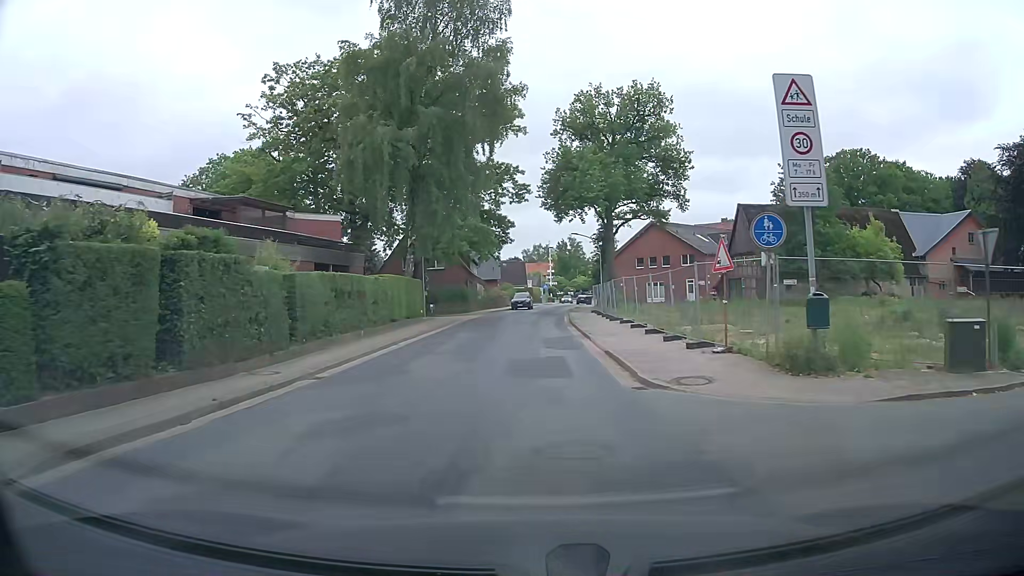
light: Day
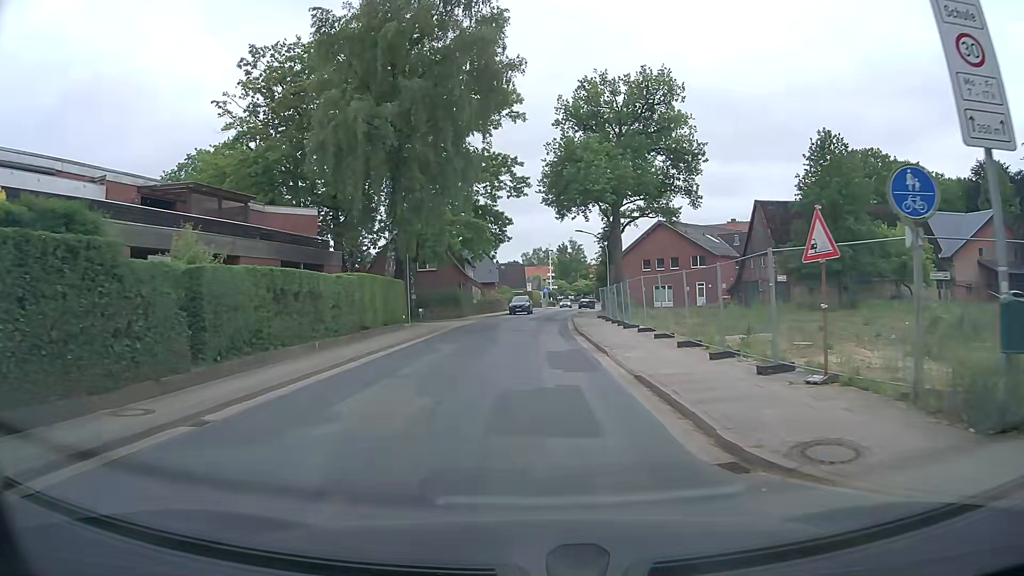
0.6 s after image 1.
(0.0, +5.1) m; -1°
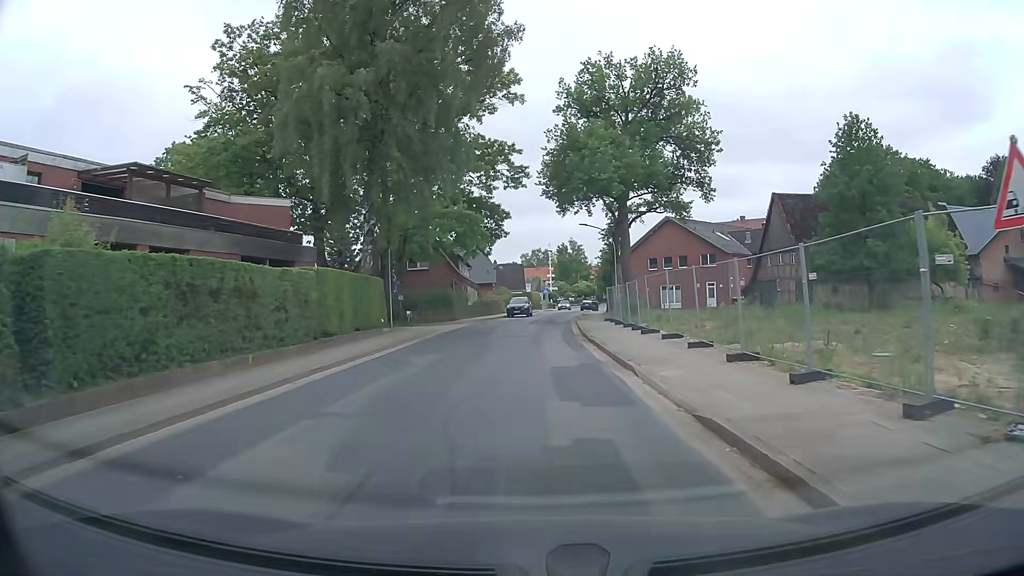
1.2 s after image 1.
(0.0, +4.6) m; +1°
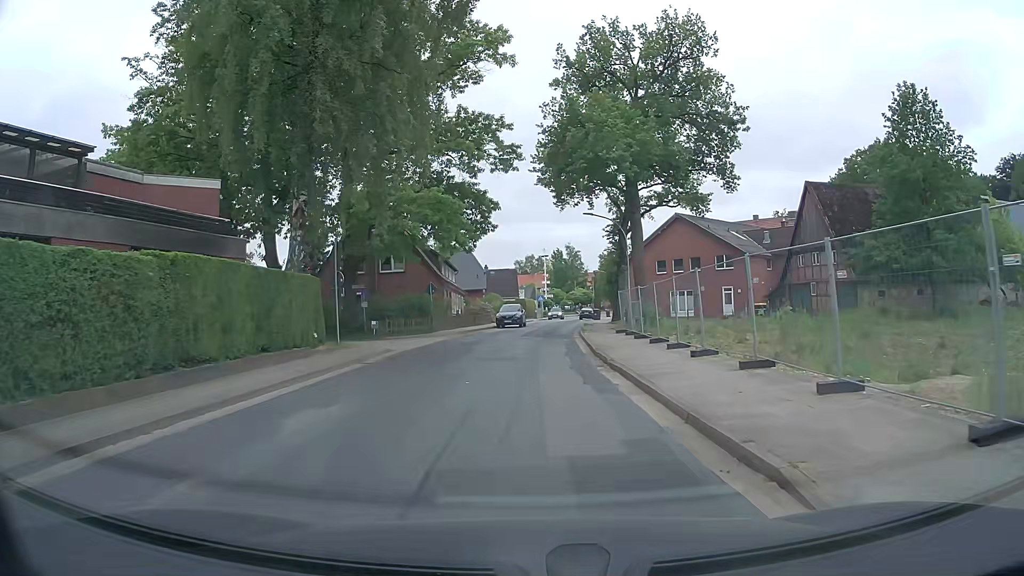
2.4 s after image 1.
(-0.1, +8.2) m; -1°
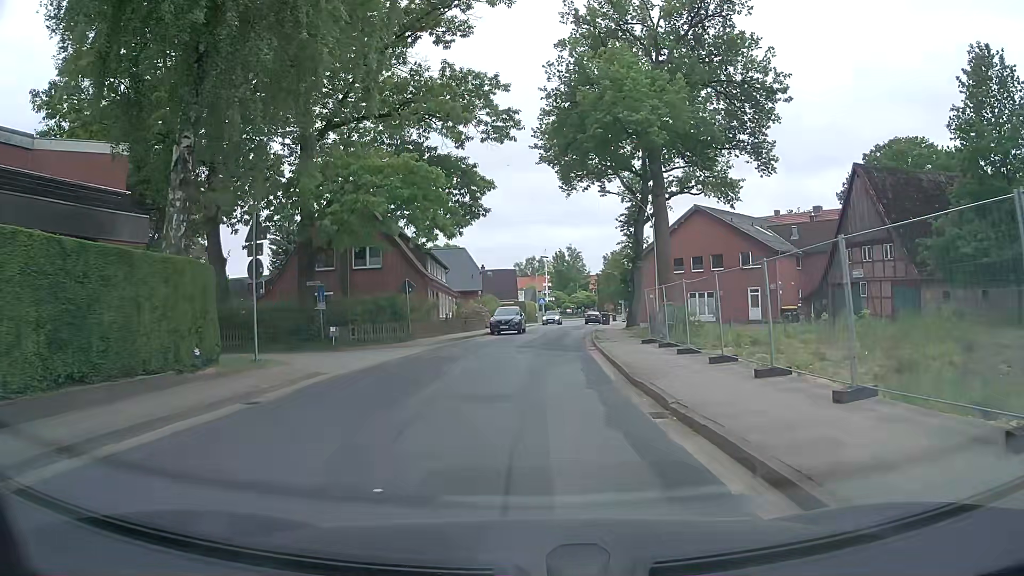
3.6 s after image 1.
(+0.1, +7.7) m; +1°
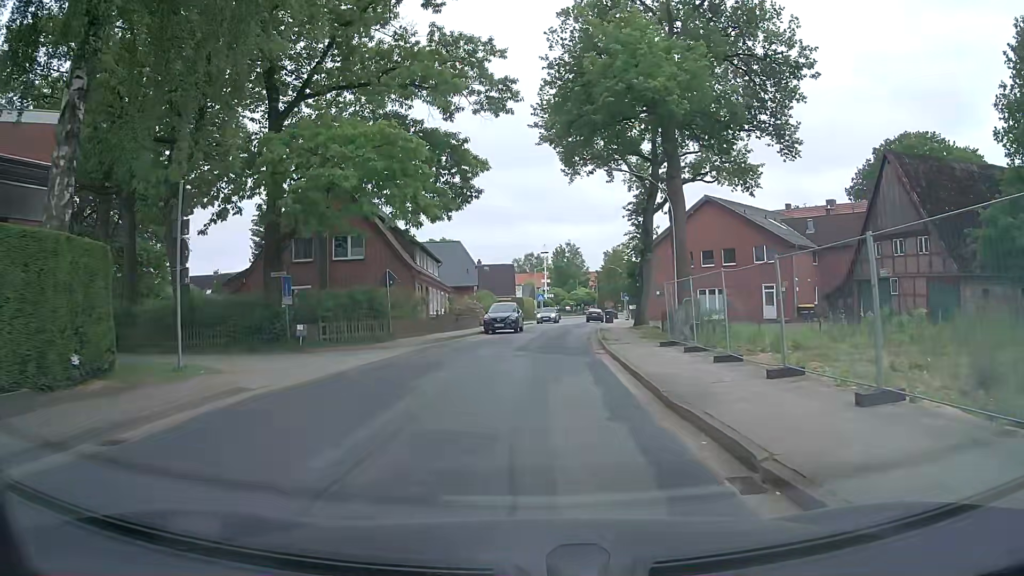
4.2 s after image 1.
(0.0, +4.0) m; 0°
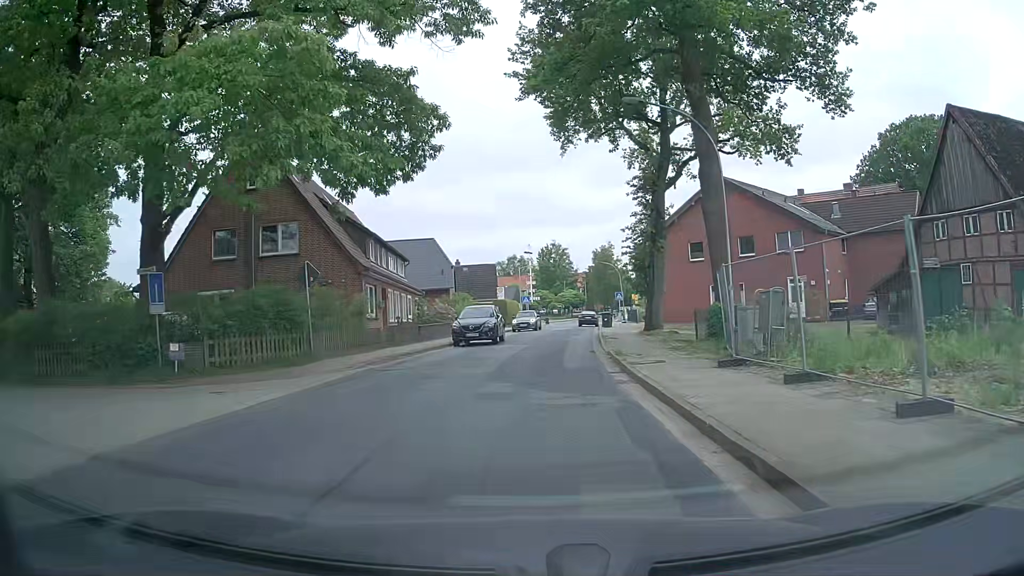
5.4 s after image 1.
(+0.2, +8.4) m; +2°
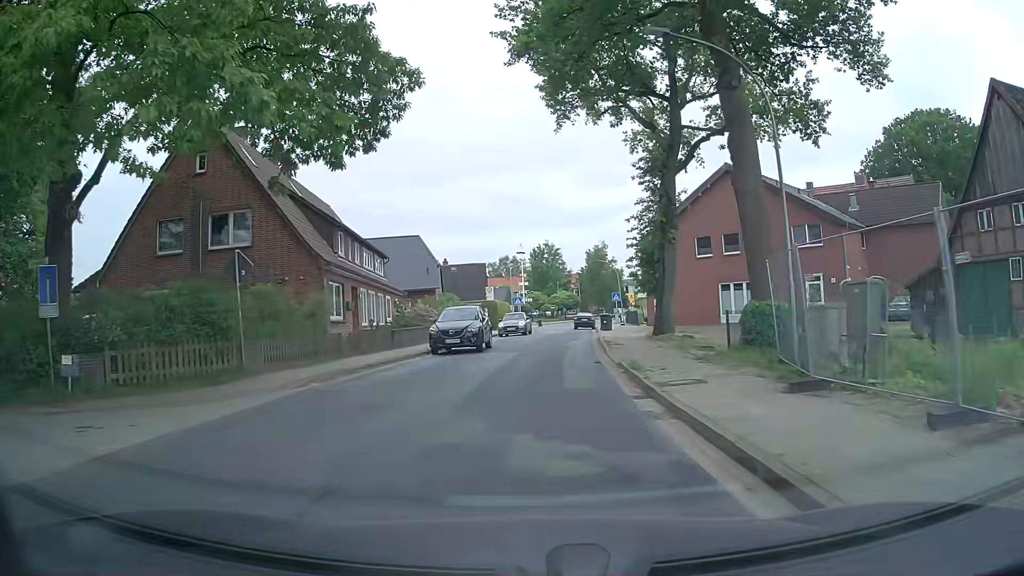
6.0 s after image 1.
(0.0, +4.3) m; 0°
(0, +10) (0, +20) (+1, +30) (+2, +40) (+2, +50) (+1, +60) (+4, +69) (+5, +79) (+6, +89) (+8, +99) m
